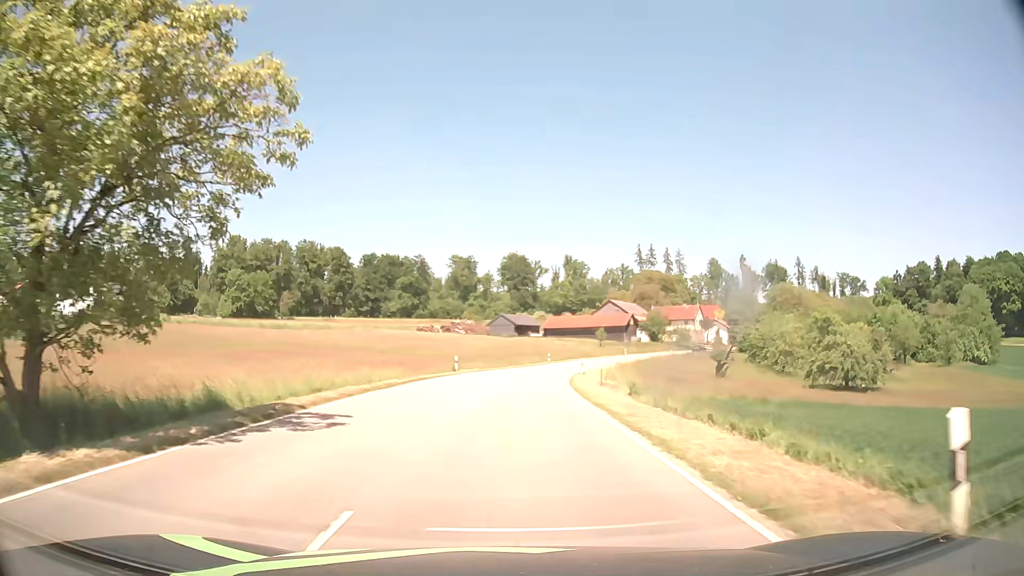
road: tertiary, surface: asphalt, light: Day
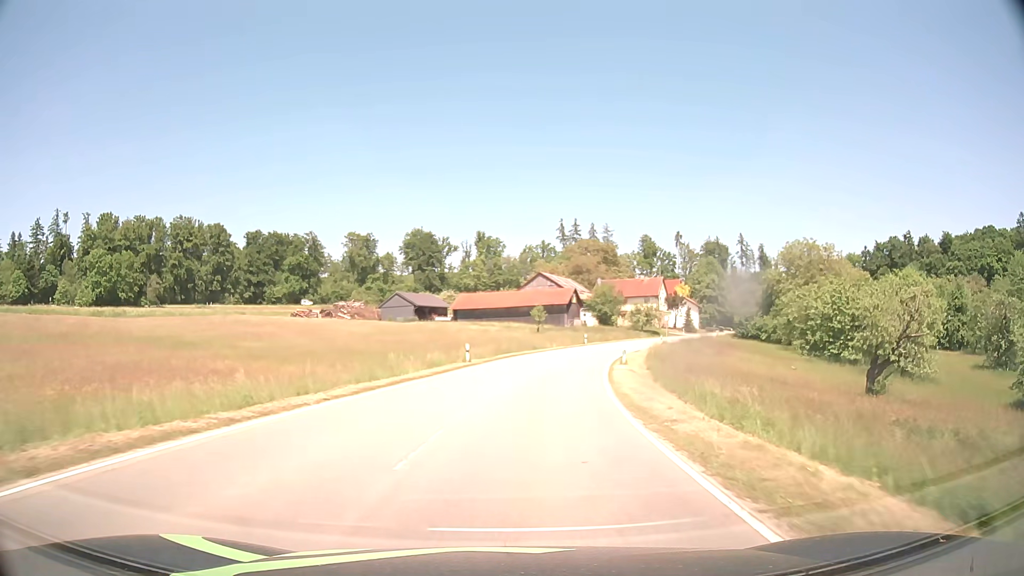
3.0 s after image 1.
(+2.0, +42.7) m; +8°
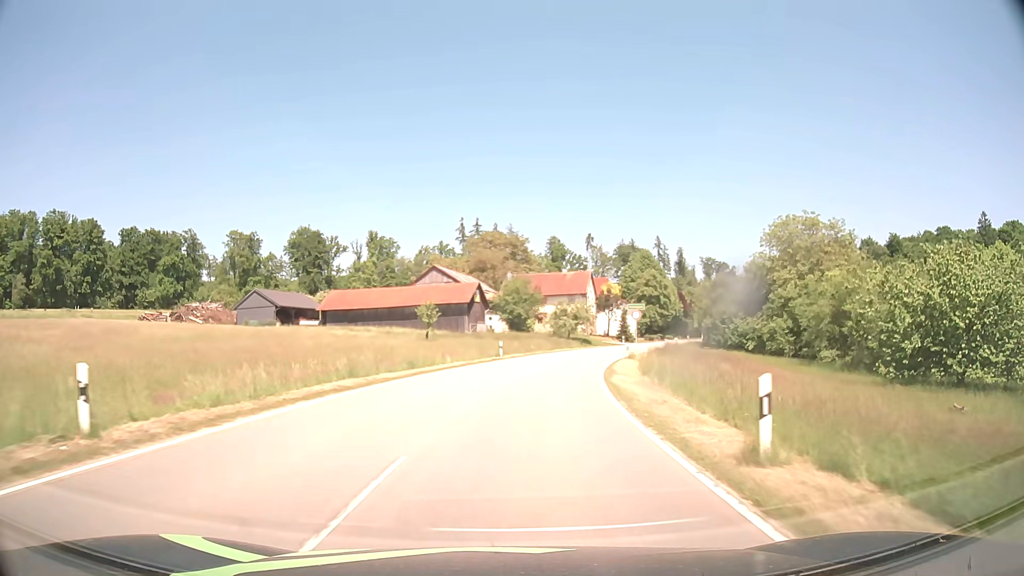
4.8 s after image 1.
(+1.9, +27.0) m; +9°
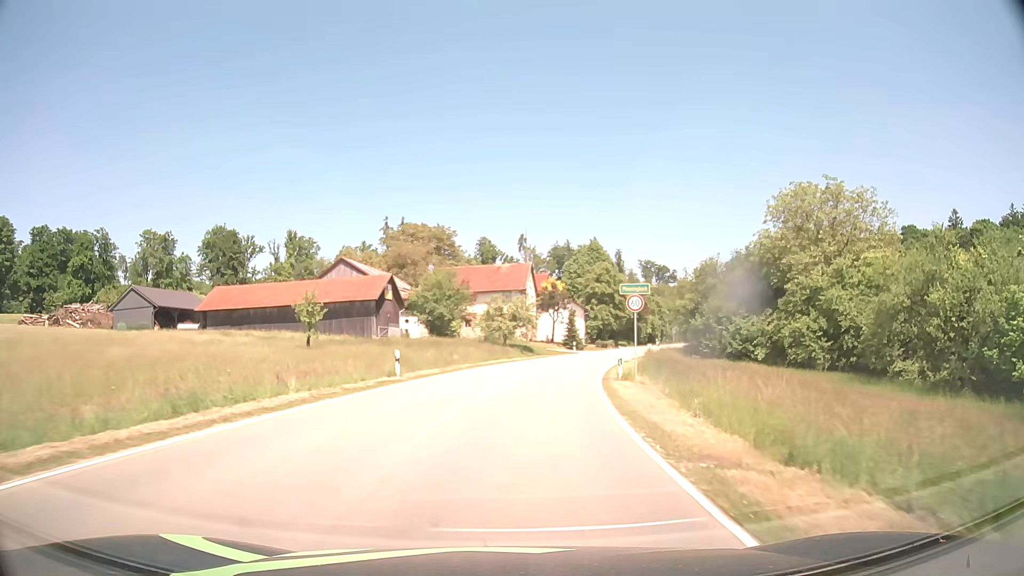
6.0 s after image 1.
(+0.9, +18.0) m; +6°
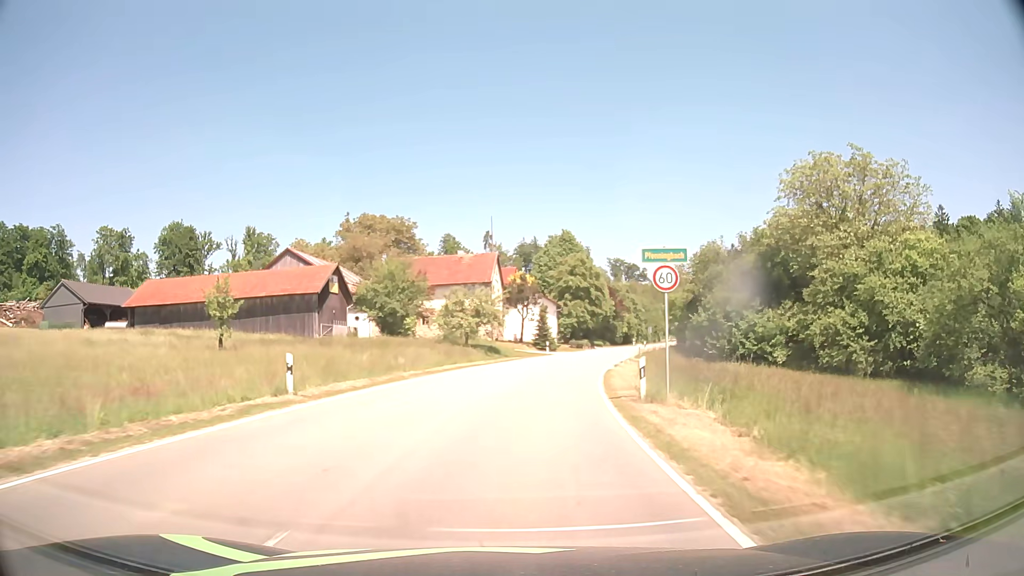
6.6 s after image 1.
(+0.2, +9.0) m; +3°
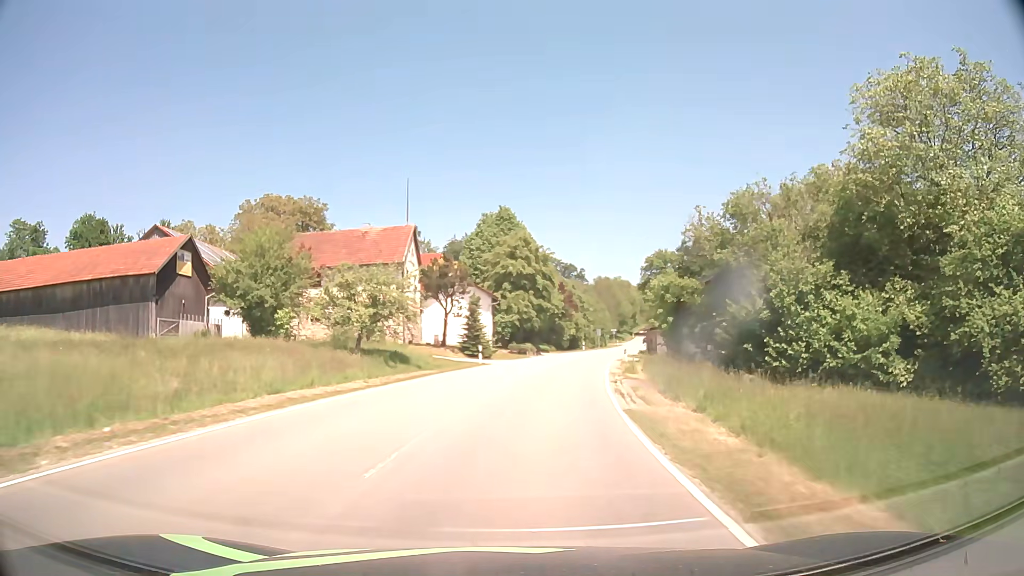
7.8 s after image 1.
(+0.9, +18.0) m; +6°
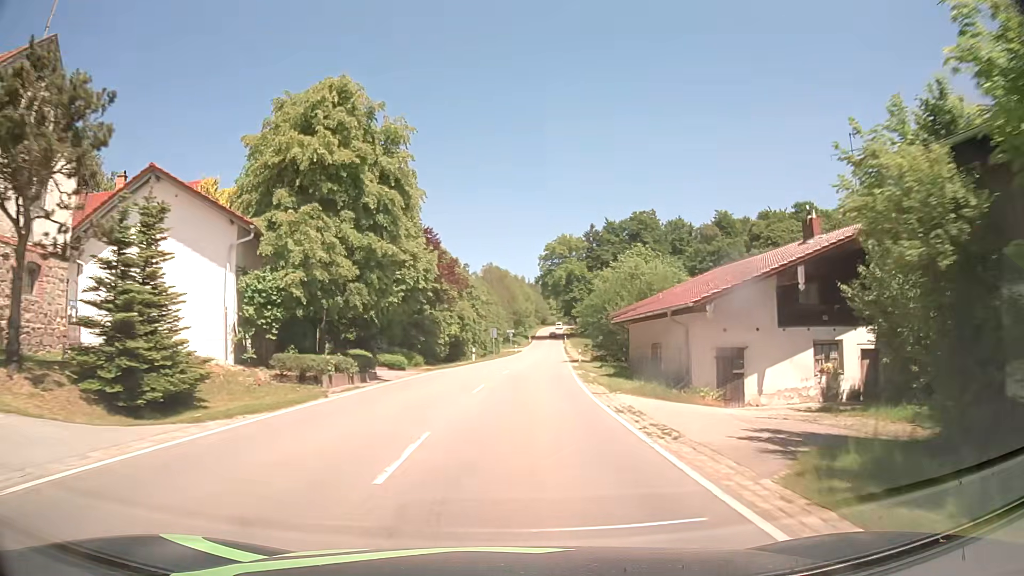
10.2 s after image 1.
(+3.3, +36.0) m; +10°
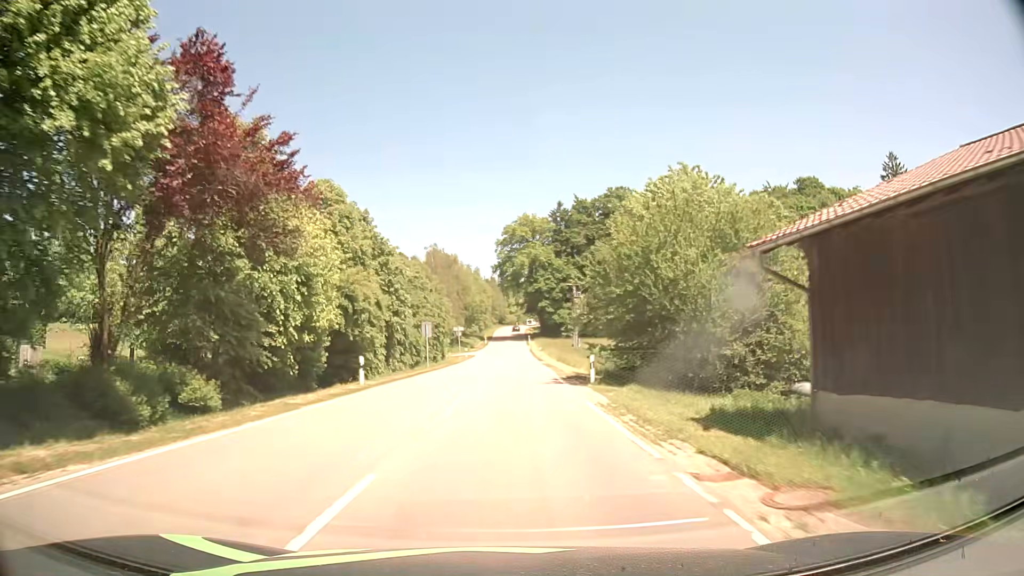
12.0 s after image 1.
(+1.1, +27.2) m; +4°
(0, +10) (0, +20) (0, +30) (0, +40) (0, +50) (0, +60) (0, +70) (+1, +80) (+1, +90) (+1, +100) m
